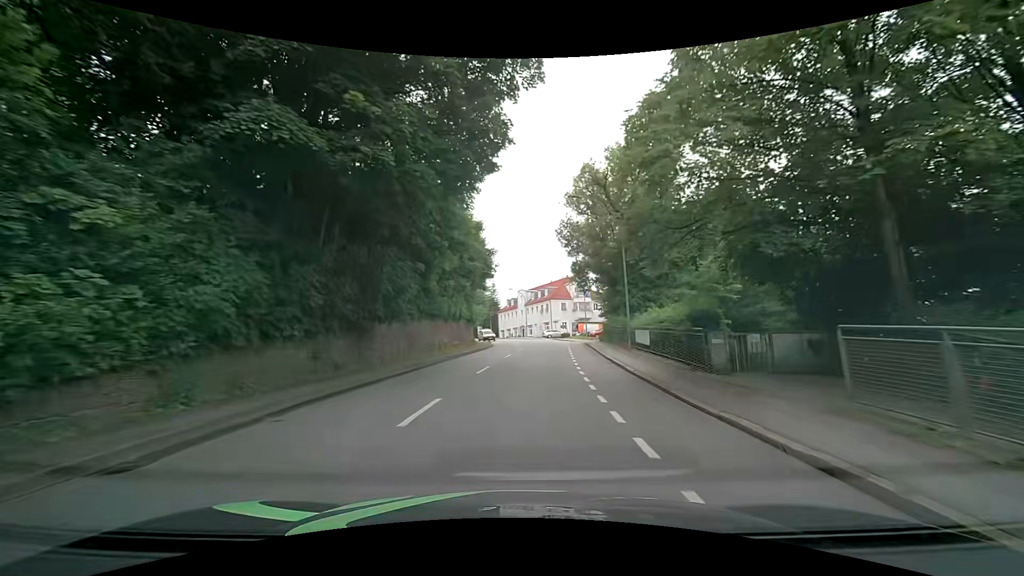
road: tertiary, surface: asphalt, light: Day
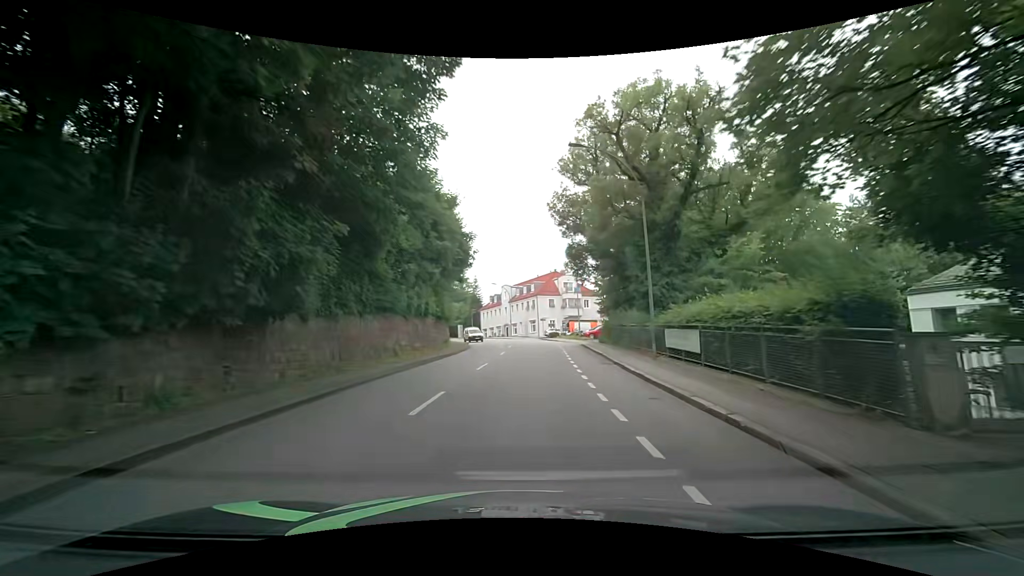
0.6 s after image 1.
(+0.2, +8.0) m; +3°
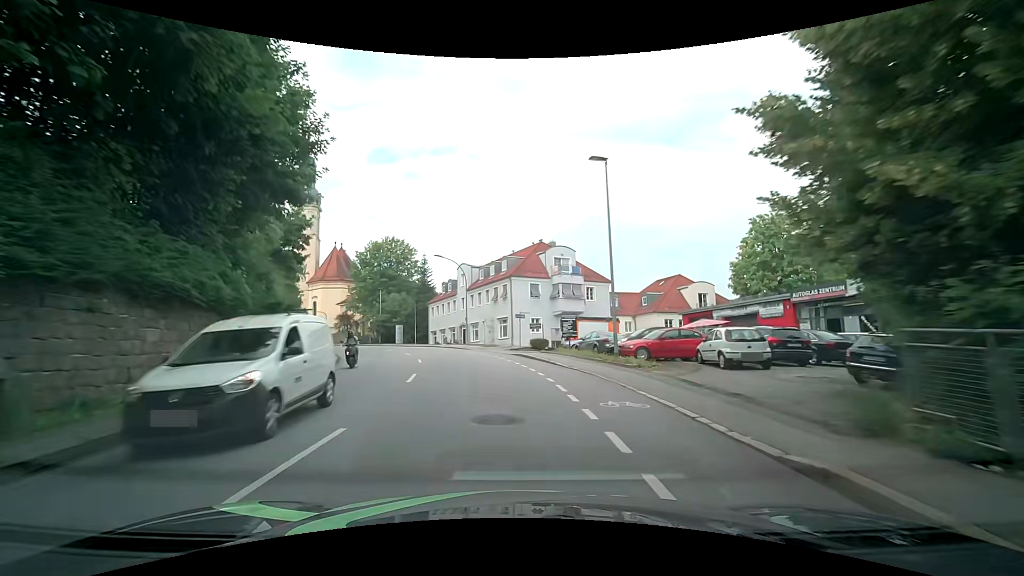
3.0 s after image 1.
(+1.0, +31.8) m; +2°
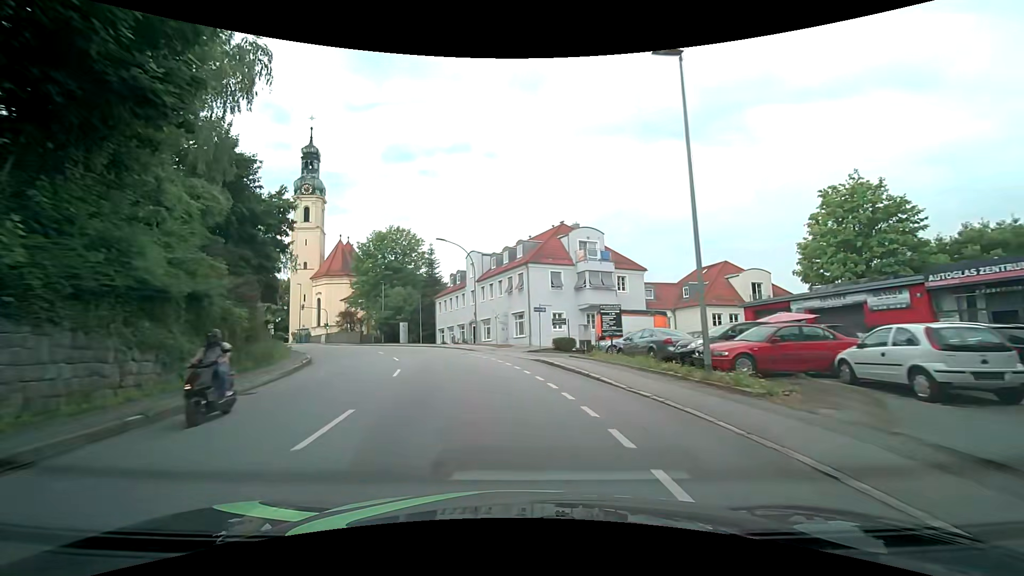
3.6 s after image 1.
(-0.1, +7.8) m; -1°
